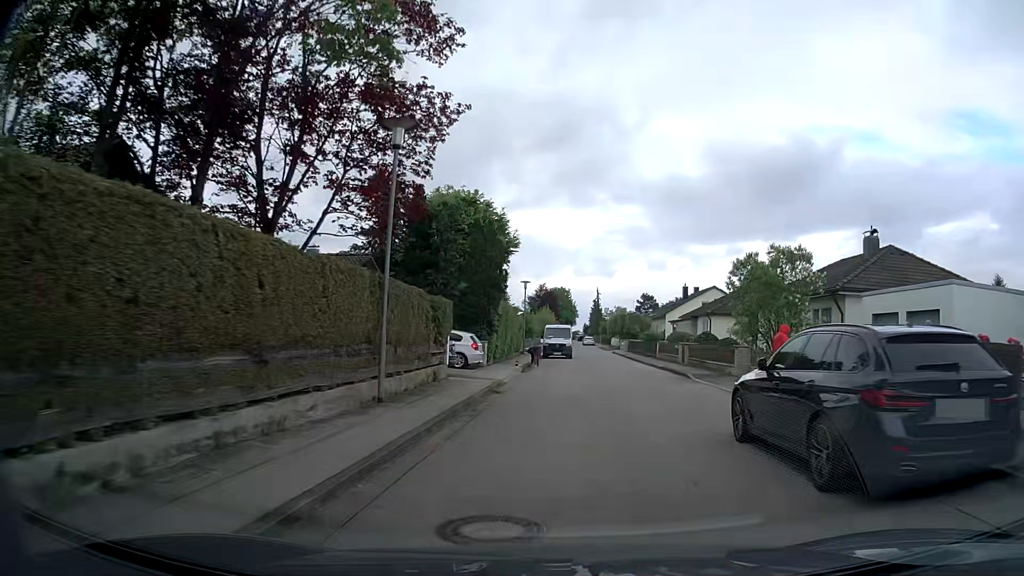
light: Day
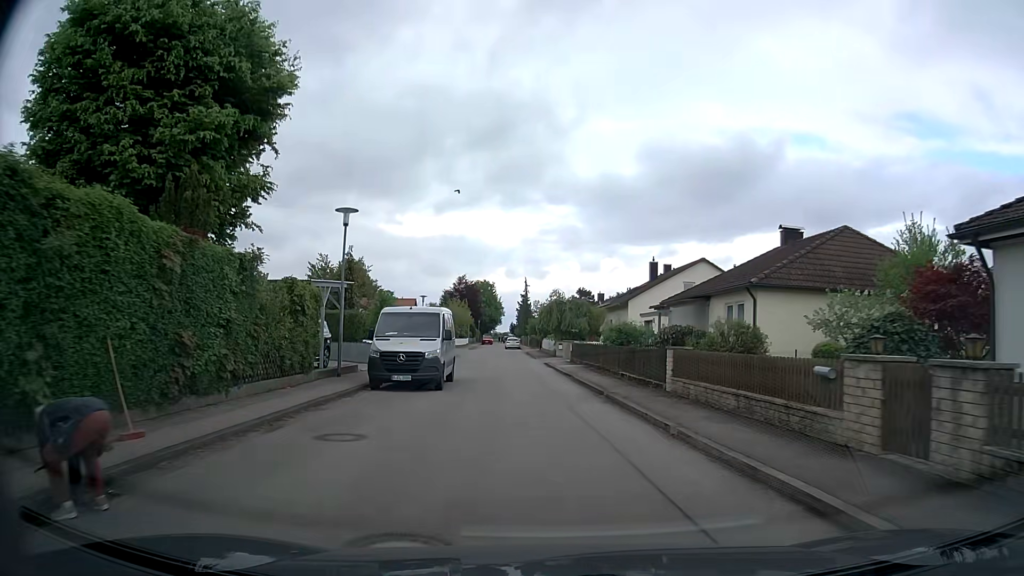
(+2.5, +27.6) m; +6°
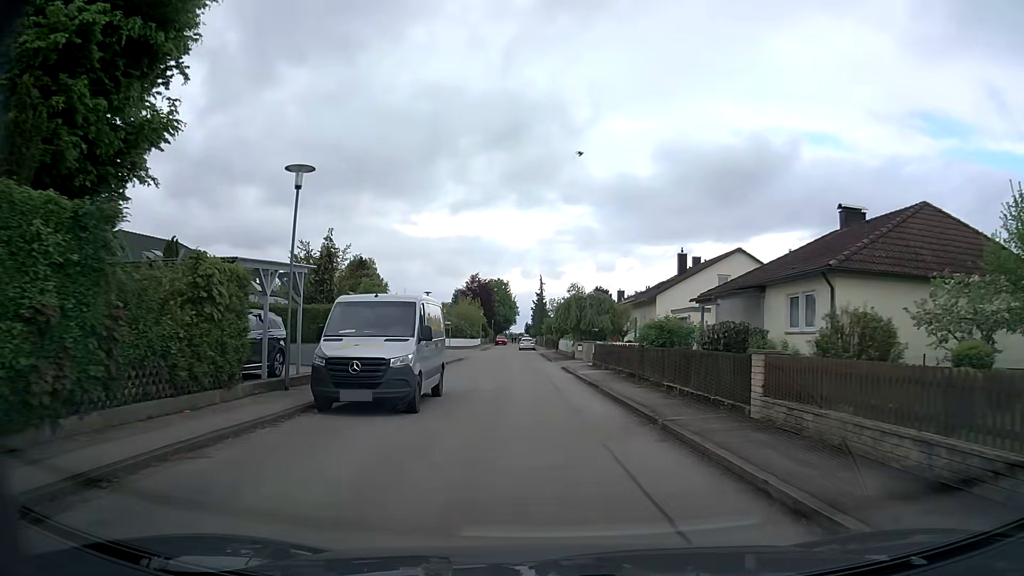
(0.0, +5.6) m; -1°
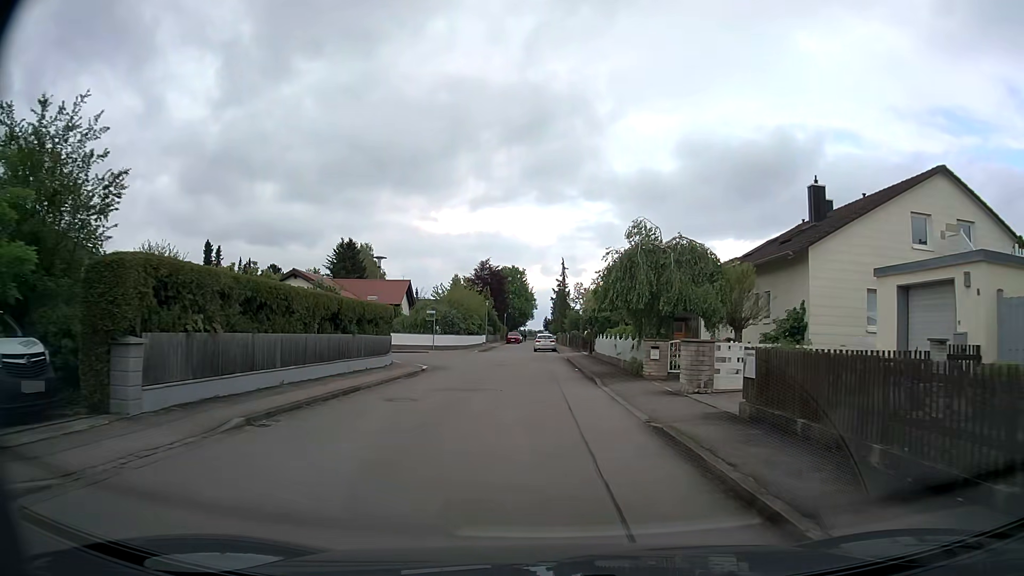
(-0.5, +22.5) m; -2°
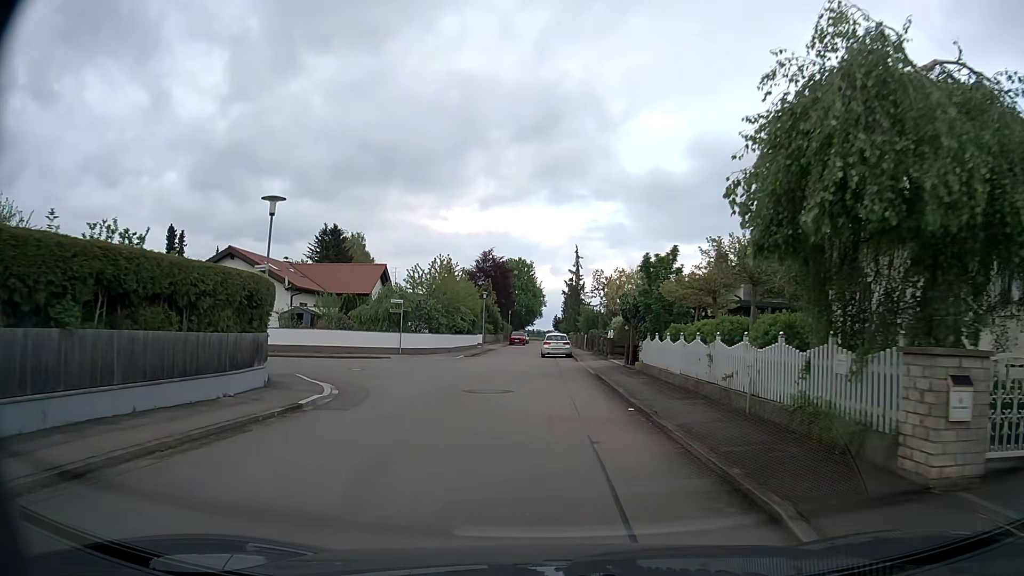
(-0.1, +14.7) m; 0°
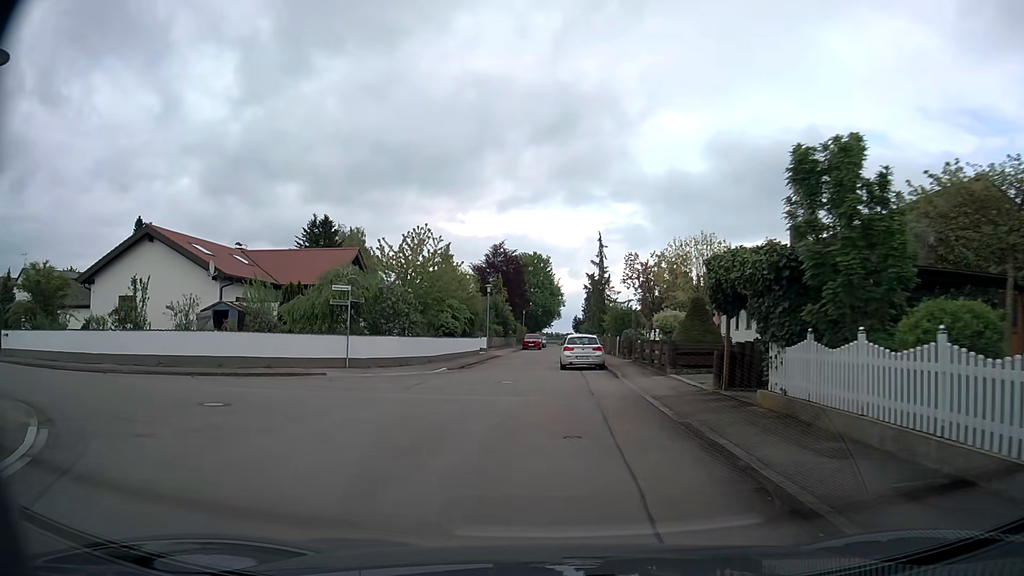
(-0.1, +12.5) m; 0°
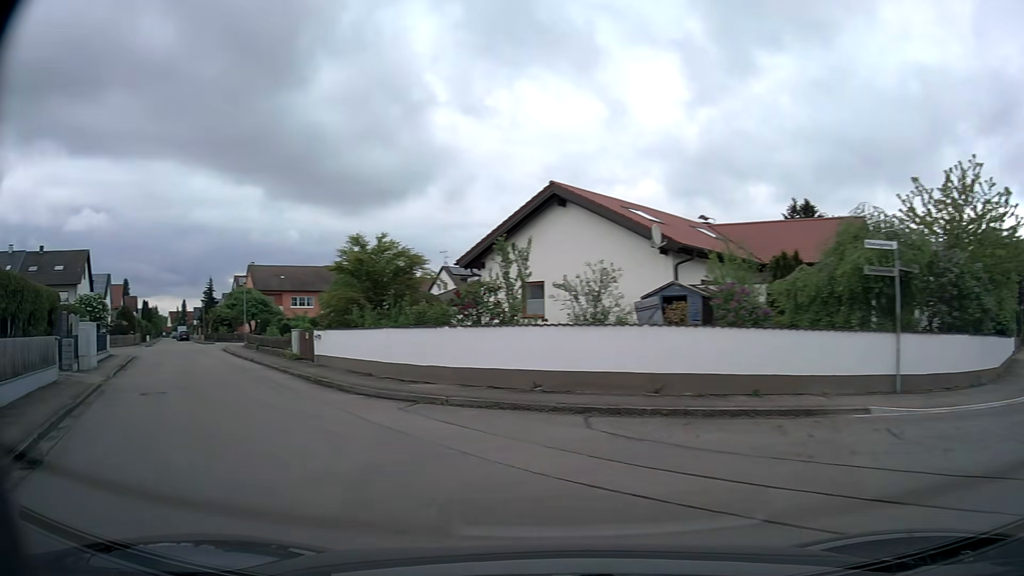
(-3.6, +10.9) m; -42°
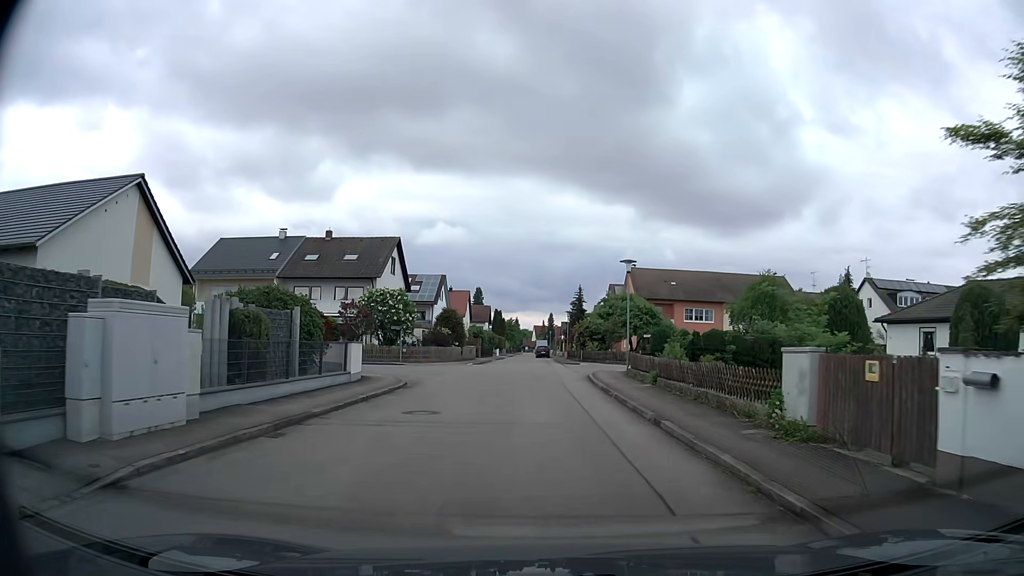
(-7.5, +16.9) m; -32°
(0, +10) (0, +20) (-1, +30) (-1, +40) (-2, +50) (-2, +60) (-3, +70) (-3, +80) (-4, +90) (-4, +100) m
